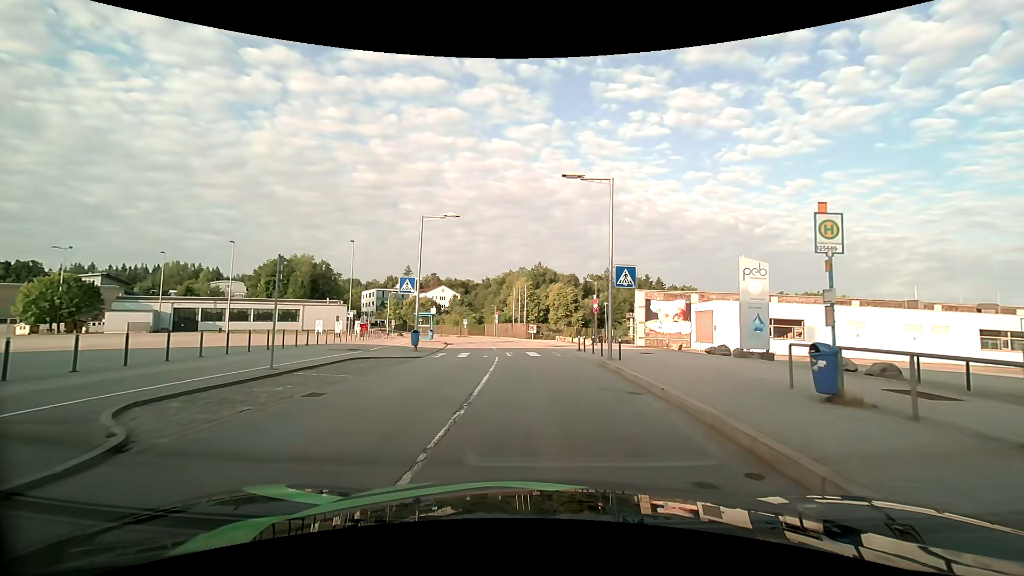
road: residential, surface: asphalt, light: Day
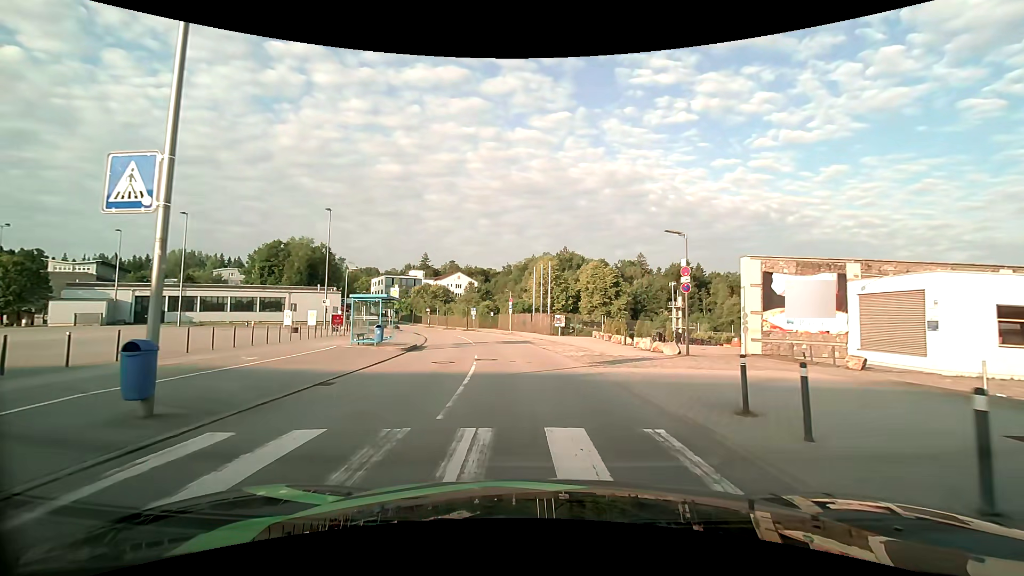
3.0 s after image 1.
(-0.4, +19.2) m; -3°
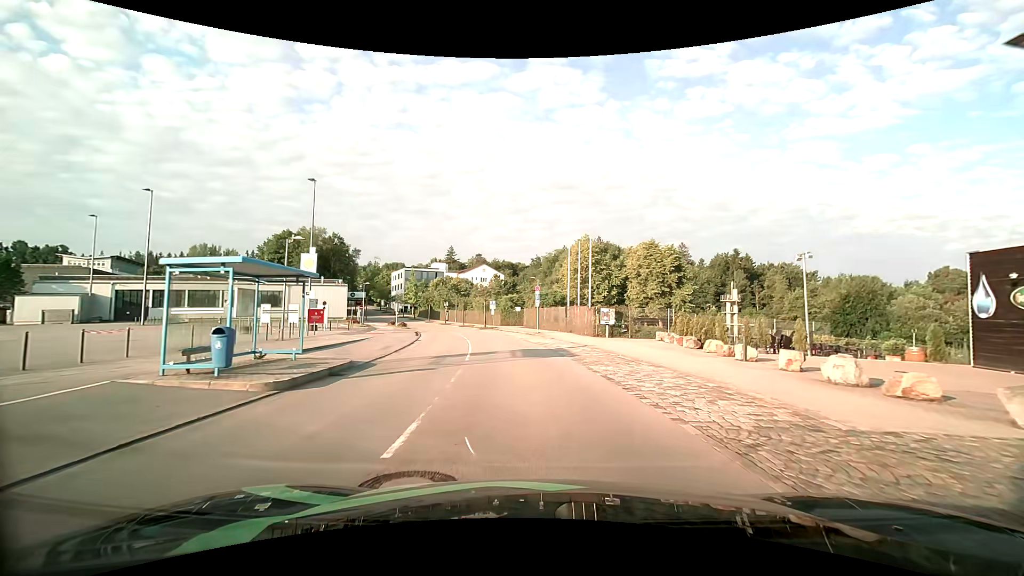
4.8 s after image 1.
(-0.3, +14.0) m; -3°
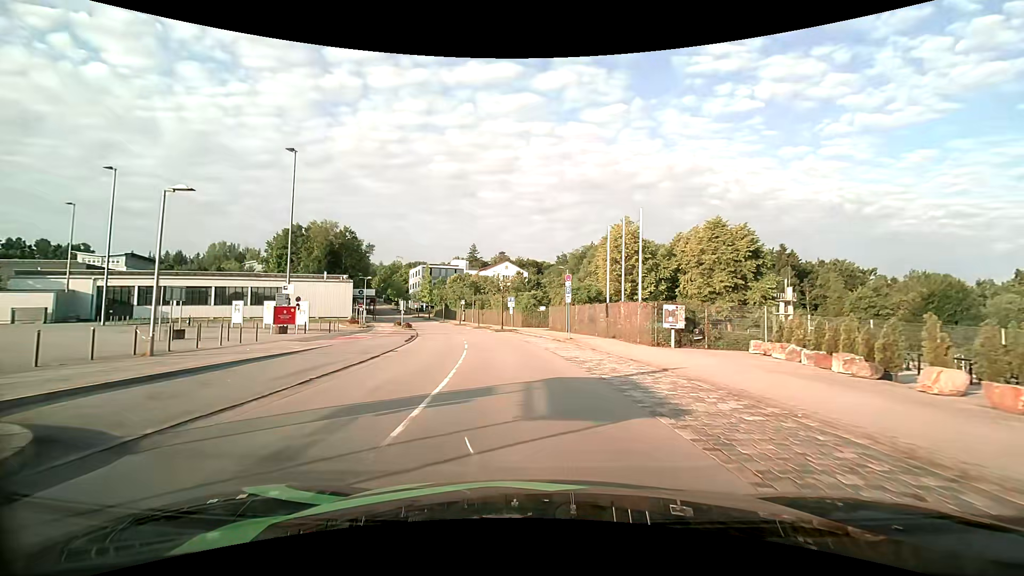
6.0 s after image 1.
(-0.3, +10.5) m; -3°
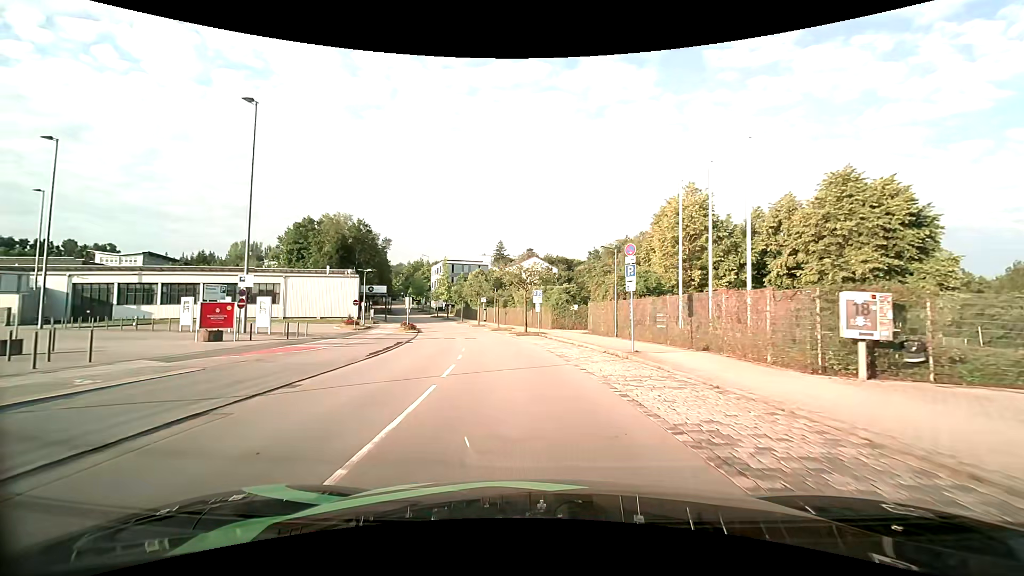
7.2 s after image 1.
(-0.3, +11.3) m; -3°
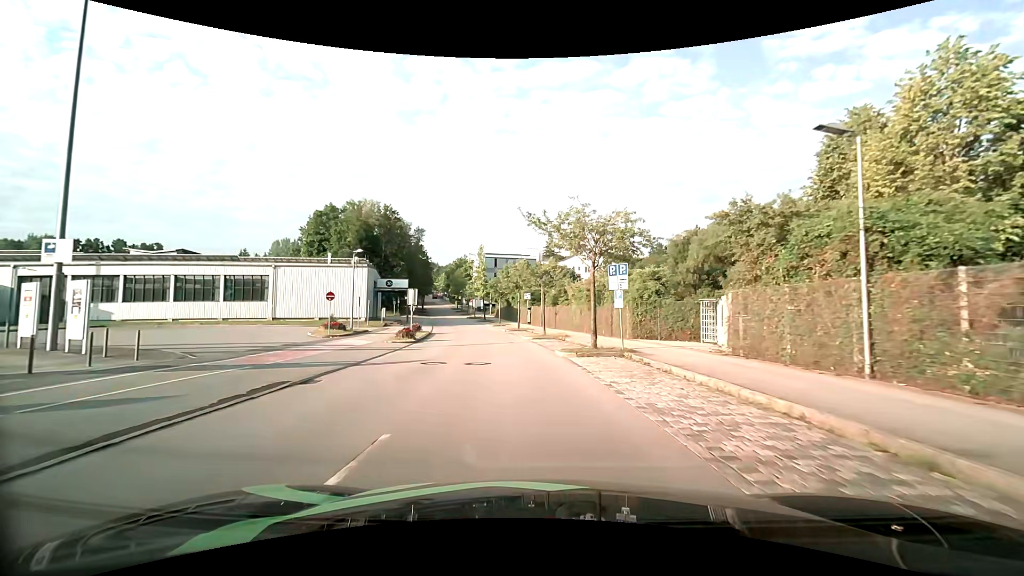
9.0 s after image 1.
(-0.9, +17.7) m; -6°
(0, +10) (-1, +20) (-2, +30) (-4, +40) (-6, +50) (-8, +59) (-10, +69) (-12, +79) (-15, +89) (-17, +98) m
